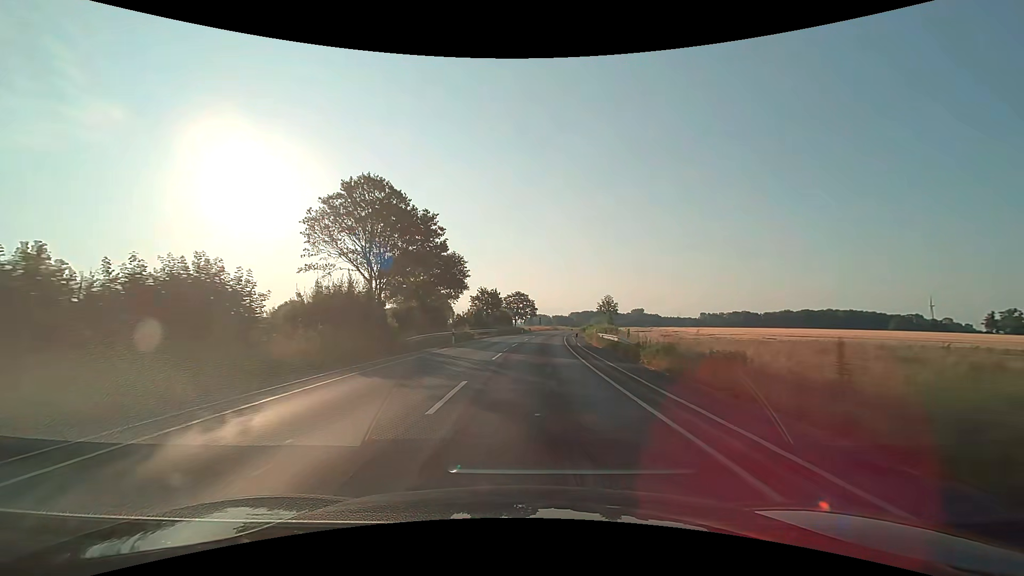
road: secondary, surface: asphalt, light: Day
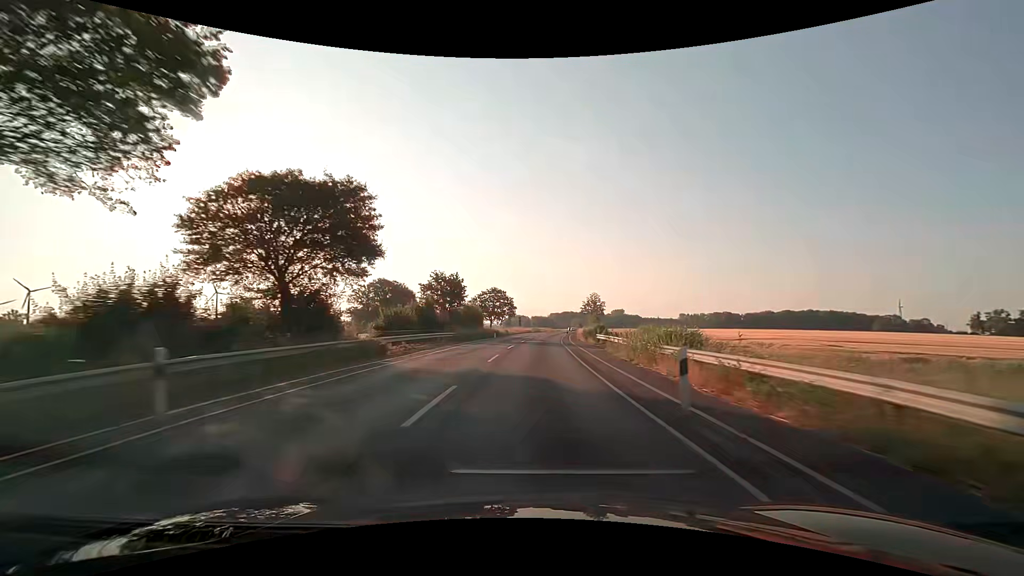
(+0.6, +25.0) m; +3°
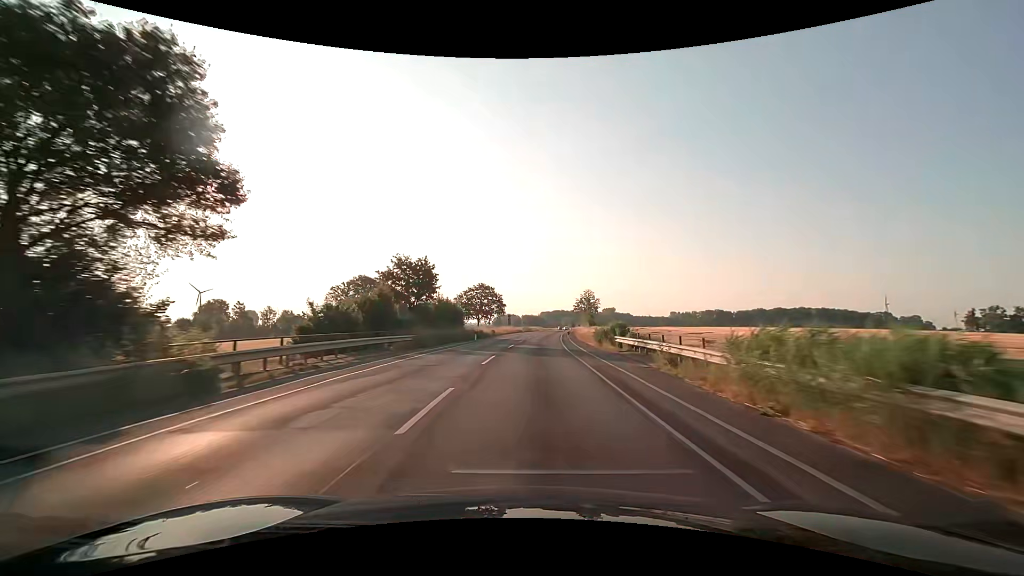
(+0.1, +12.5) m; +1°
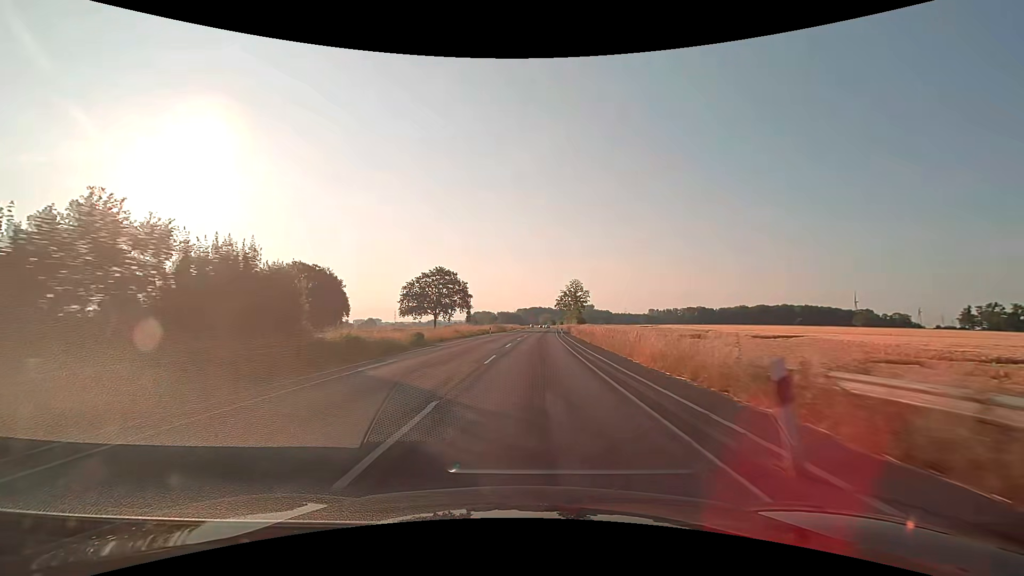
(+1.0, +37.5) m; +3°
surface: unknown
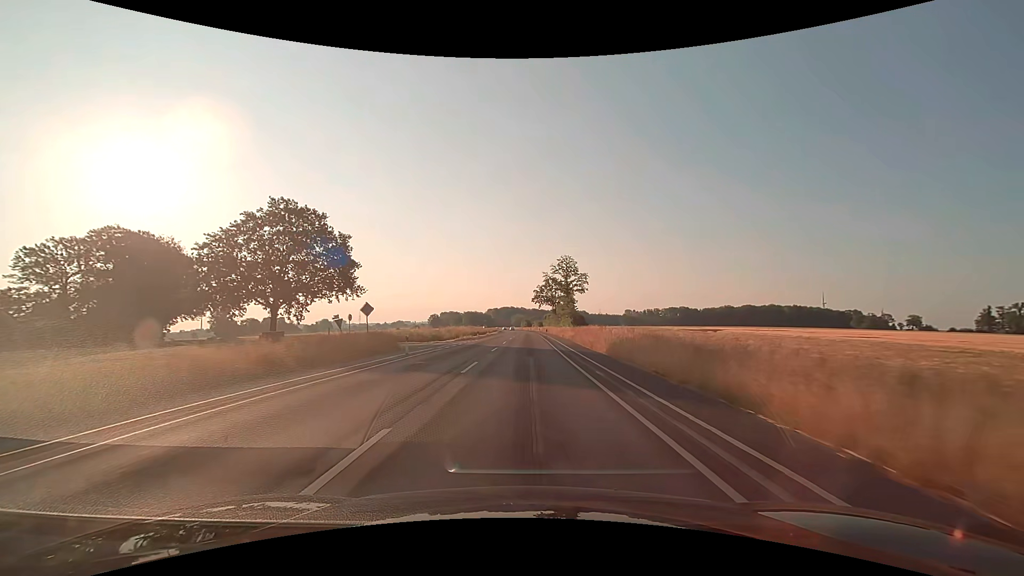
(+2.3, +62.5) m; +3°
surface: asphalt
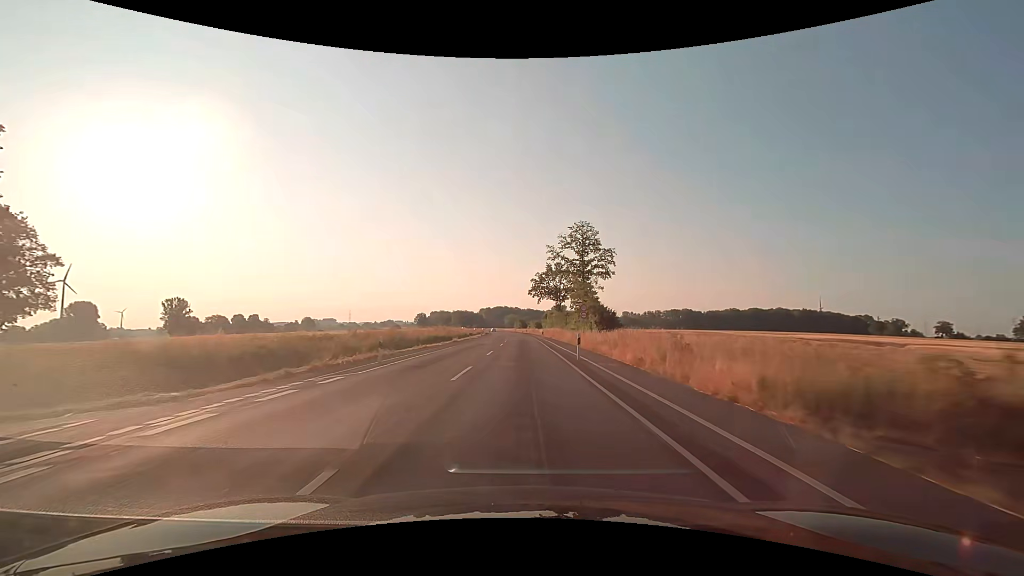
(+0.2, +37.6) m; +1°
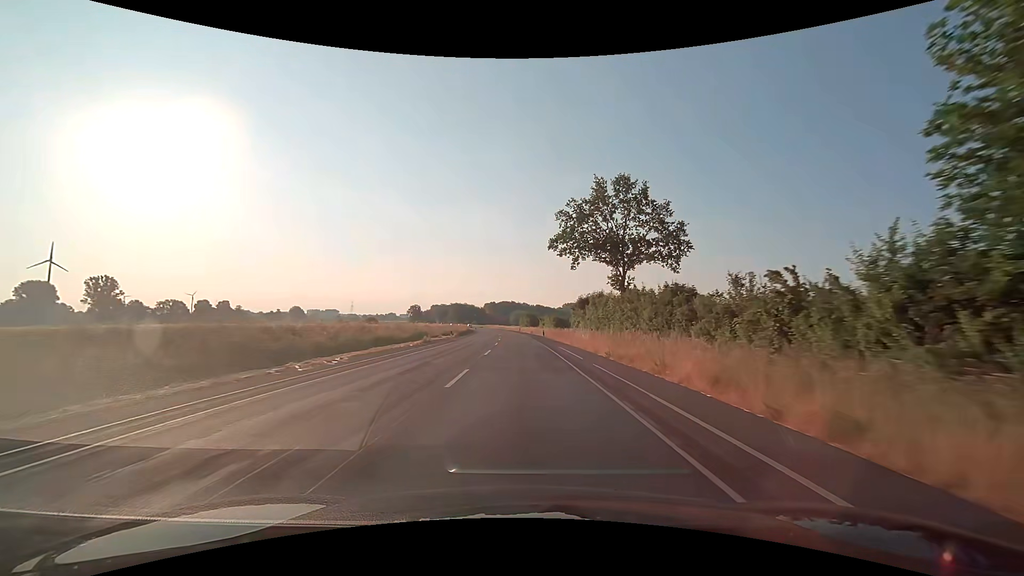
(-0.3, +62.8) m; -1°
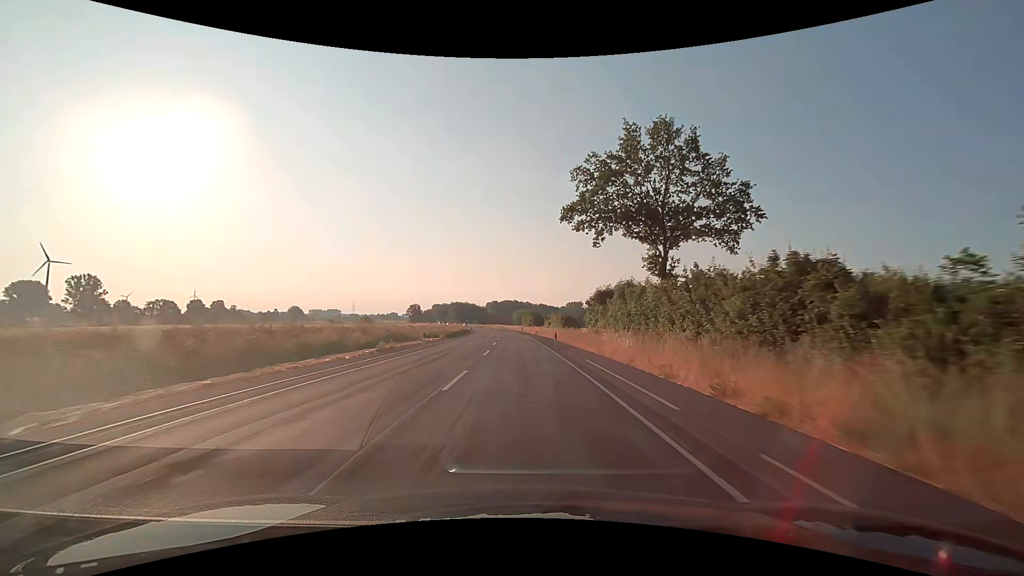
(-0.1, +12.6) m; 0°
(0, +10) (0, +20) (-1, +30) (-1, +40) (-1, +50) (-2, +60) (-2, +70) (-3, +80) (-4, +90) (-5, +100) m
